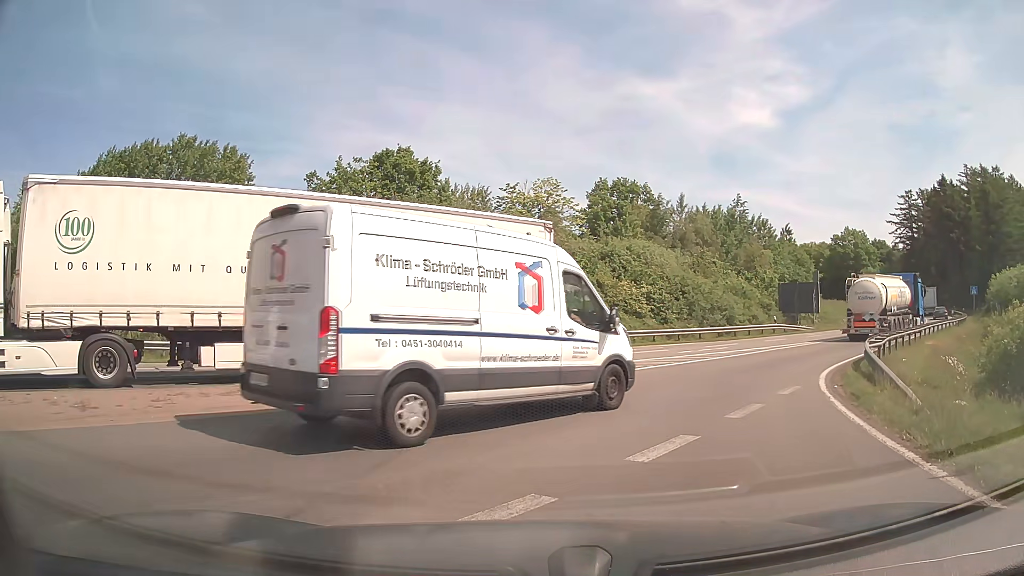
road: motorway_link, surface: asphalt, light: Day
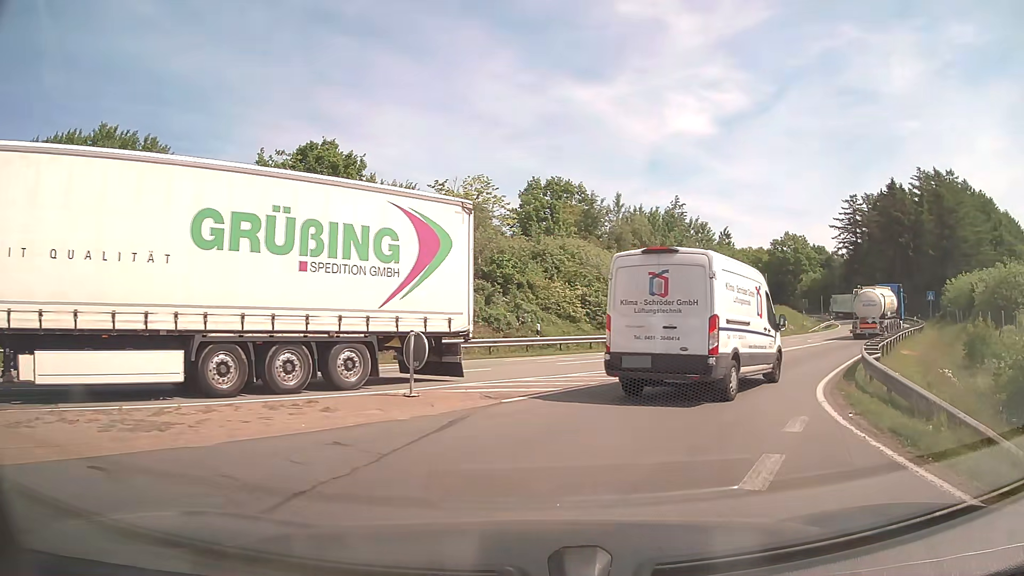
(+0.2, +4.2) m; +6°
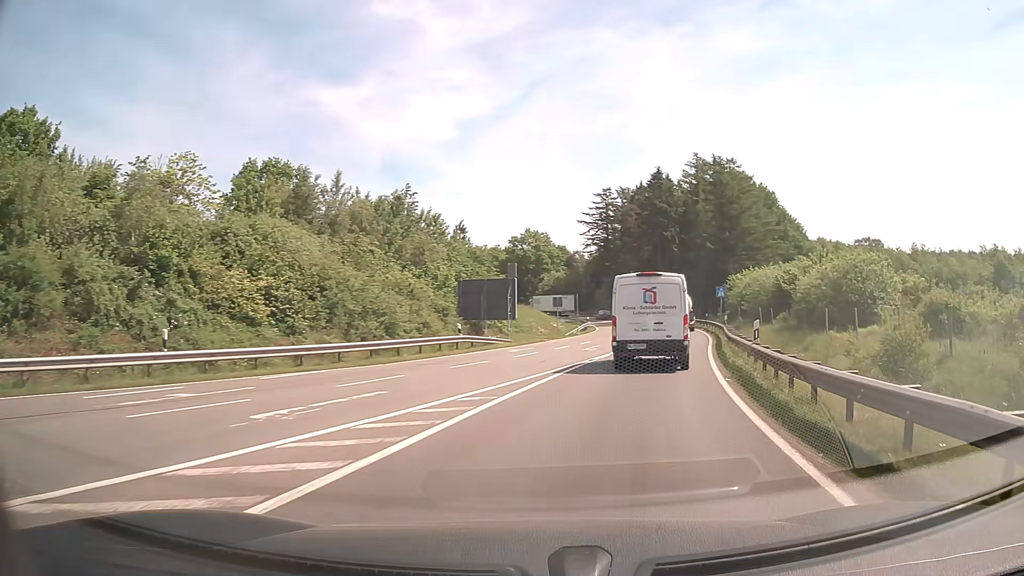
(+2.4, +12.4) m; +22°
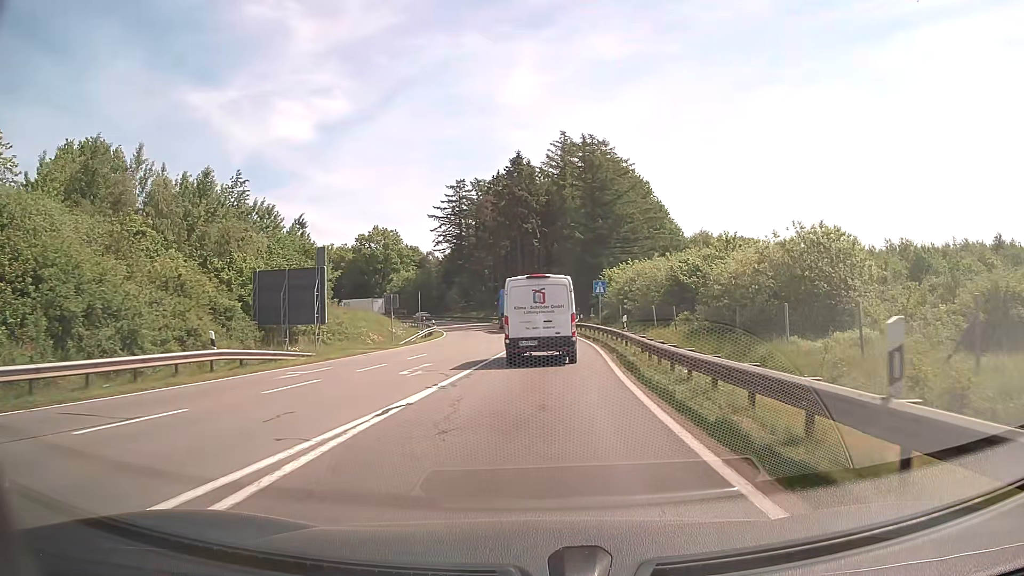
(+1.7, +12.4) m; +12°
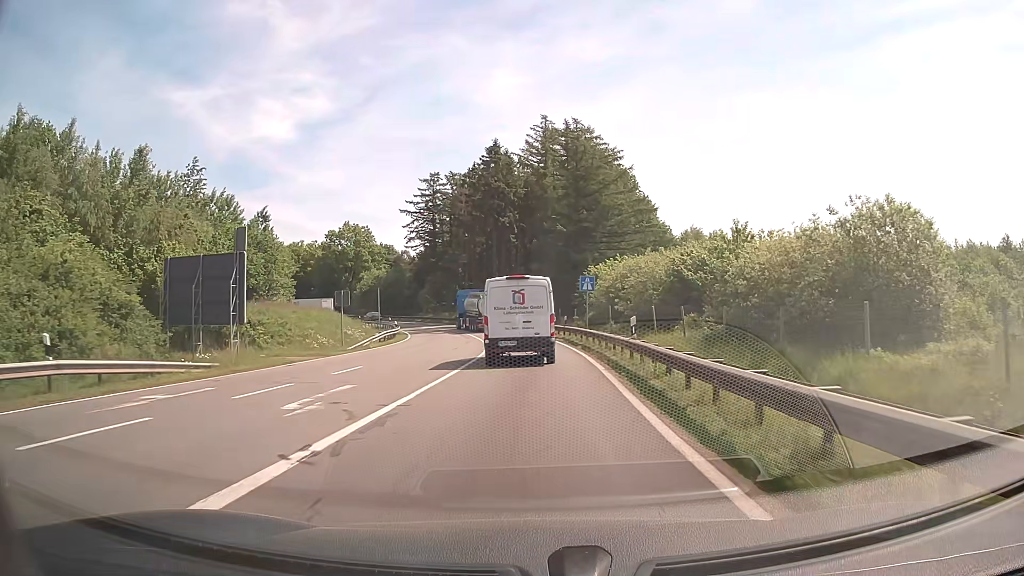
(+0.1, +7.2) m; +2°
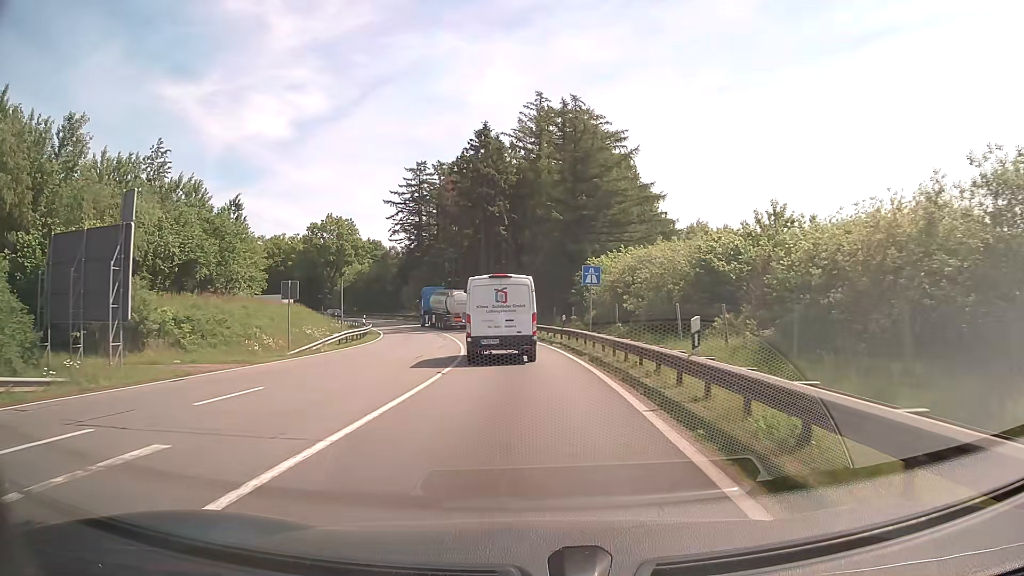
(0.0, +7.6) m; +1°
